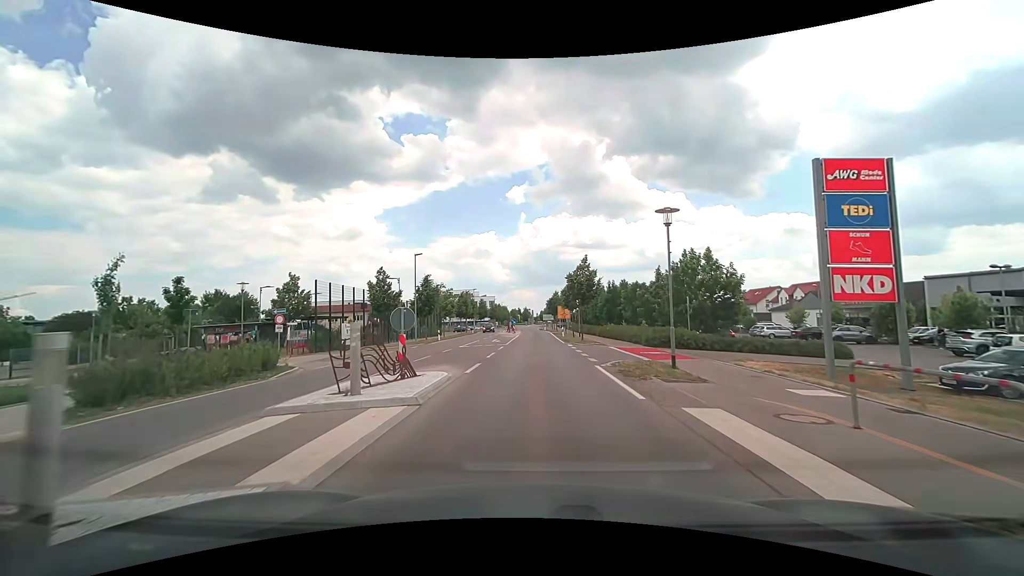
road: tertiary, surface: asphalt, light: Day
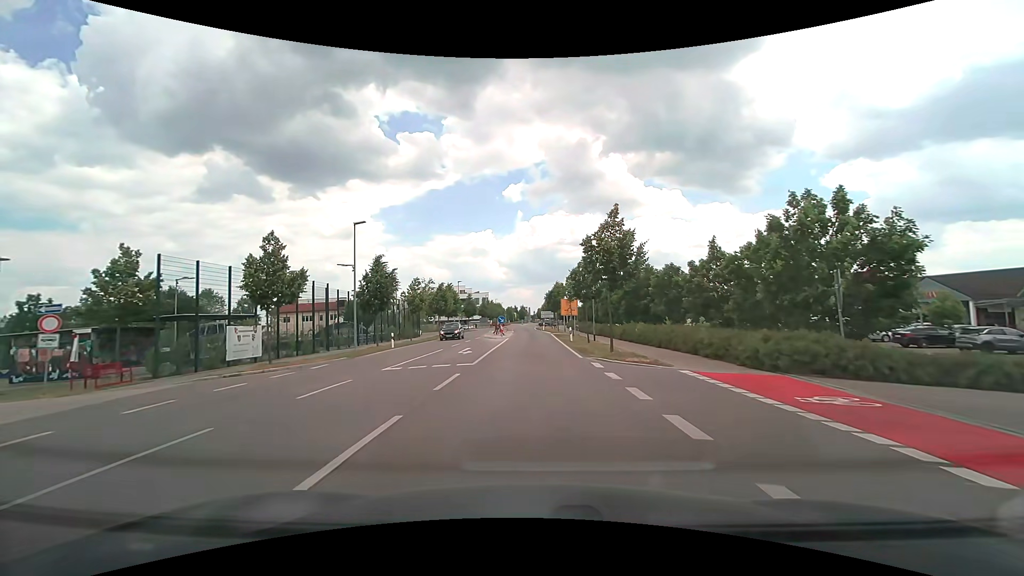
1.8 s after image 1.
(0.0, +14.9) m; 0°
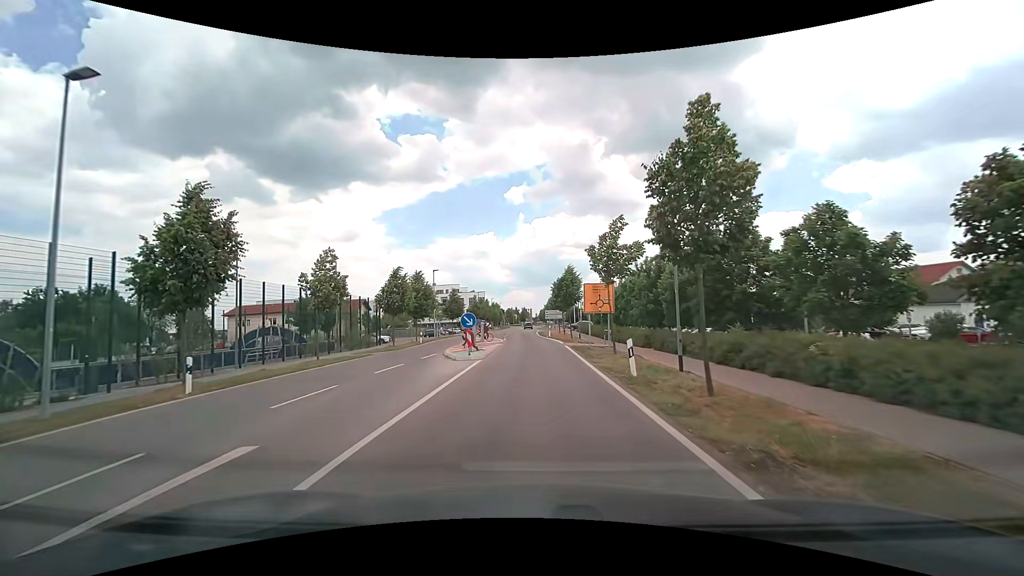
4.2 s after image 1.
(-0.1, +20.2) m; 0°
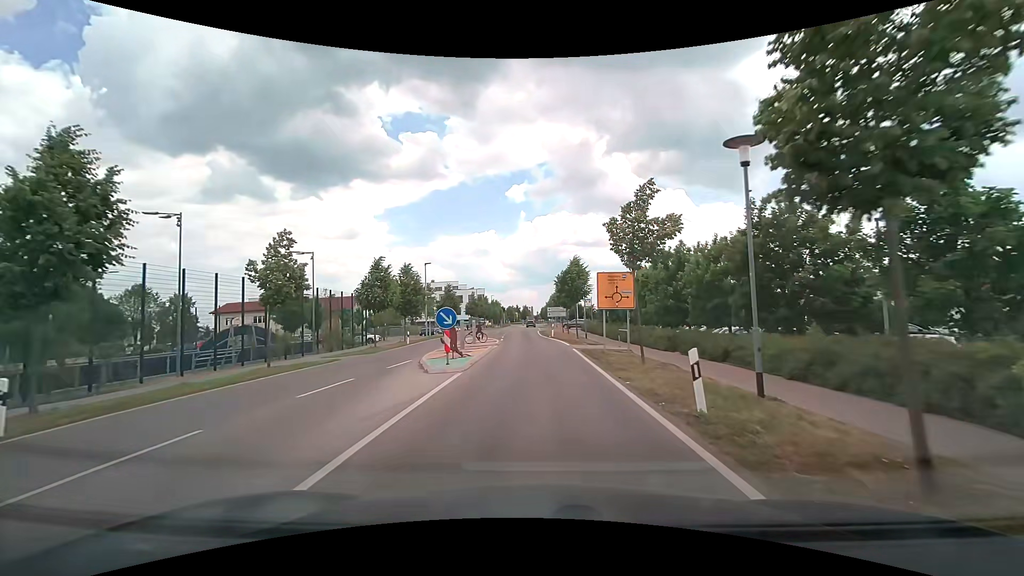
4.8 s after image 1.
(0.0, +5.0) m; 0°
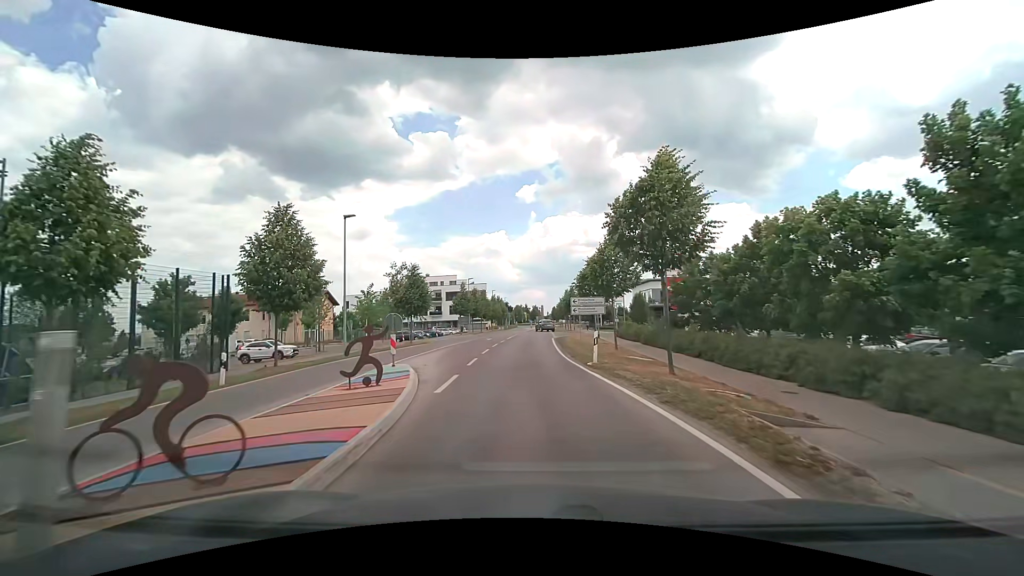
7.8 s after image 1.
(-0.3, +24.5) m; -1°
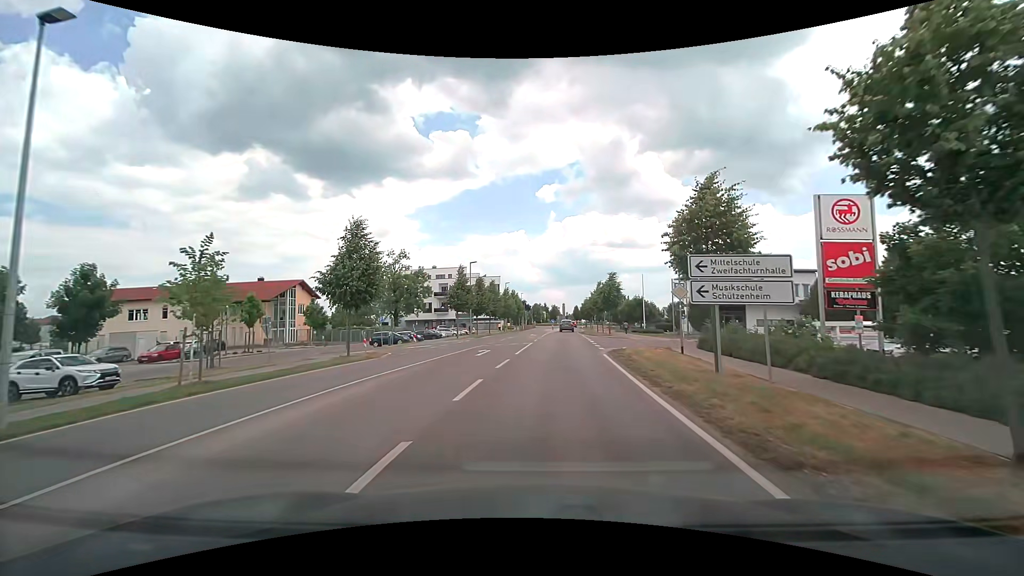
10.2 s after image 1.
(-0.8, +19.2) m; -2°
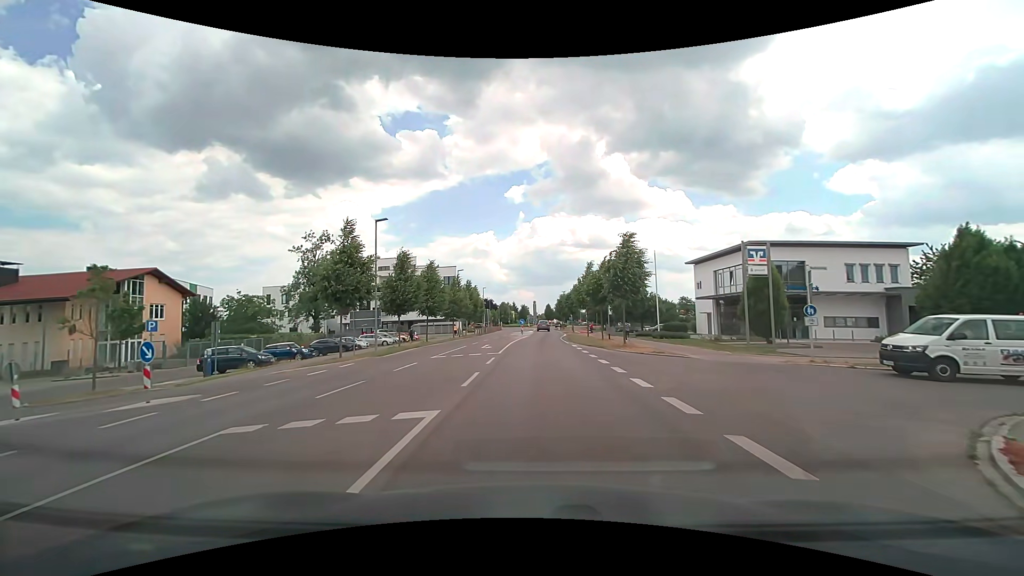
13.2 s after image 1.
(+0.6, +23.3) m; +3°
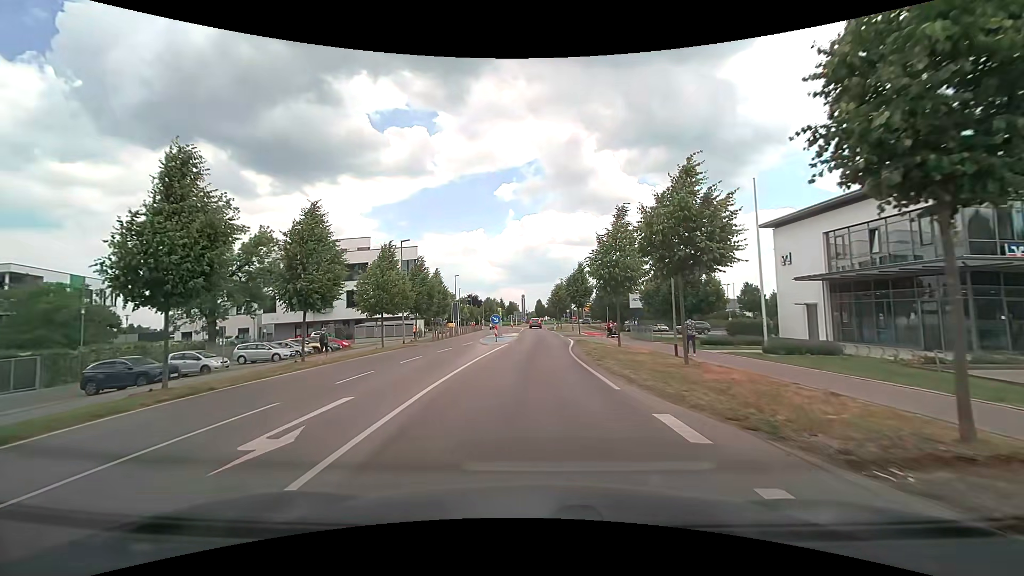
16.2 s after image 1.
(+0.3, +22.9) m; +1°
(0, +10) (0, +20) (+1, +30) (+1, +40) (+1, +50) (+1, +60) (+1, +70) (+1, +80) (+1, +90) (+2, +100) m
